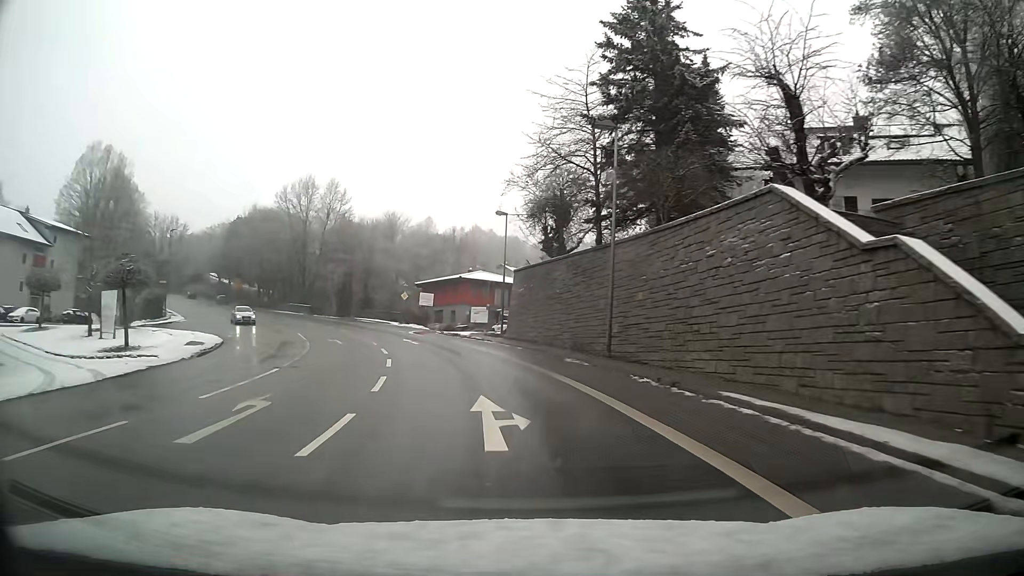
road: primary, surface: asphalt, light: Day
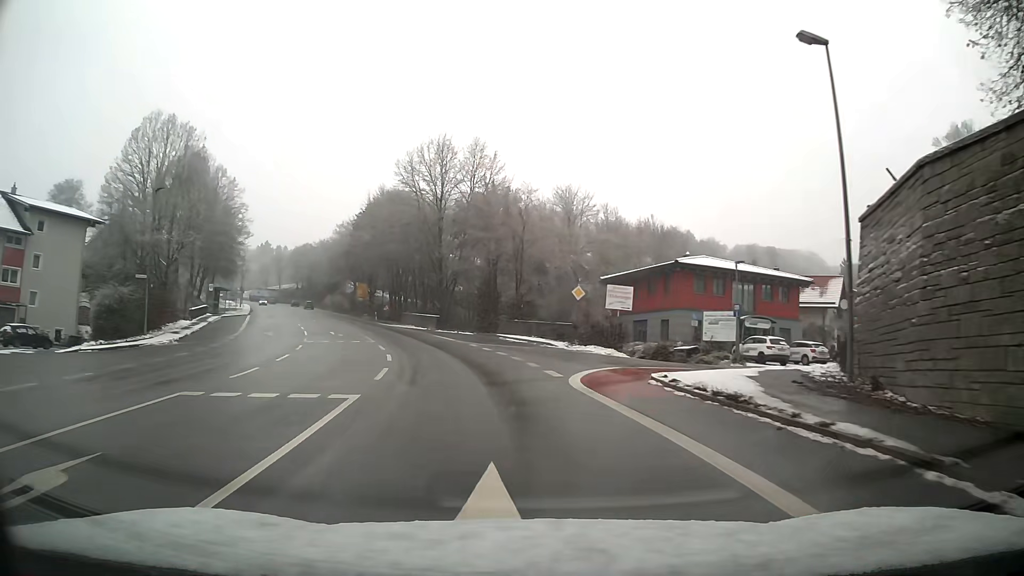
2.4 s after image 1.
(-4.3, +30.0) m; -16°
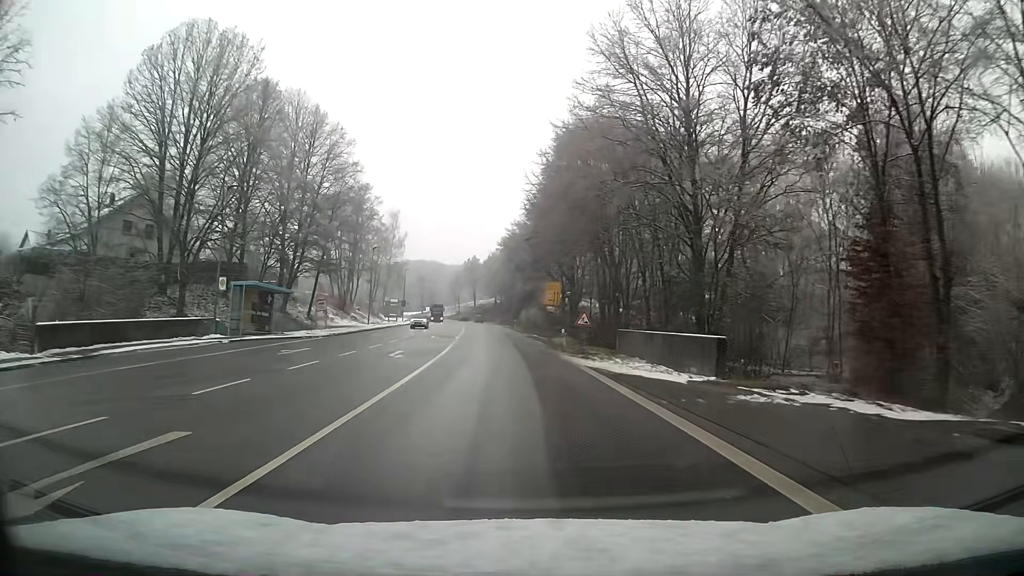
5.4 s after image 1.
(-6.3, +37.1) m; -18°
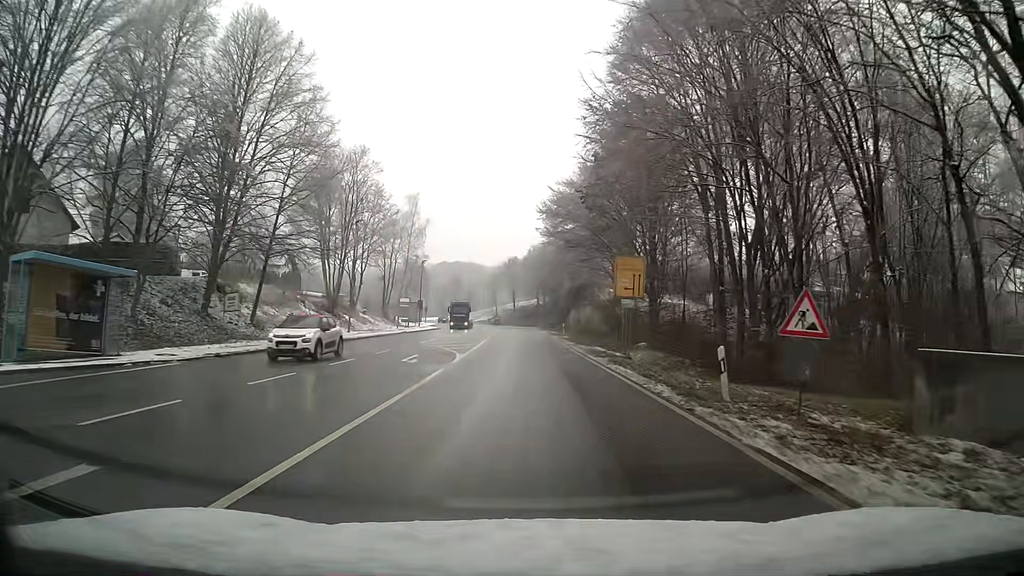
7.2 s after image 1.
(-0.7, +22.5) m; -3°
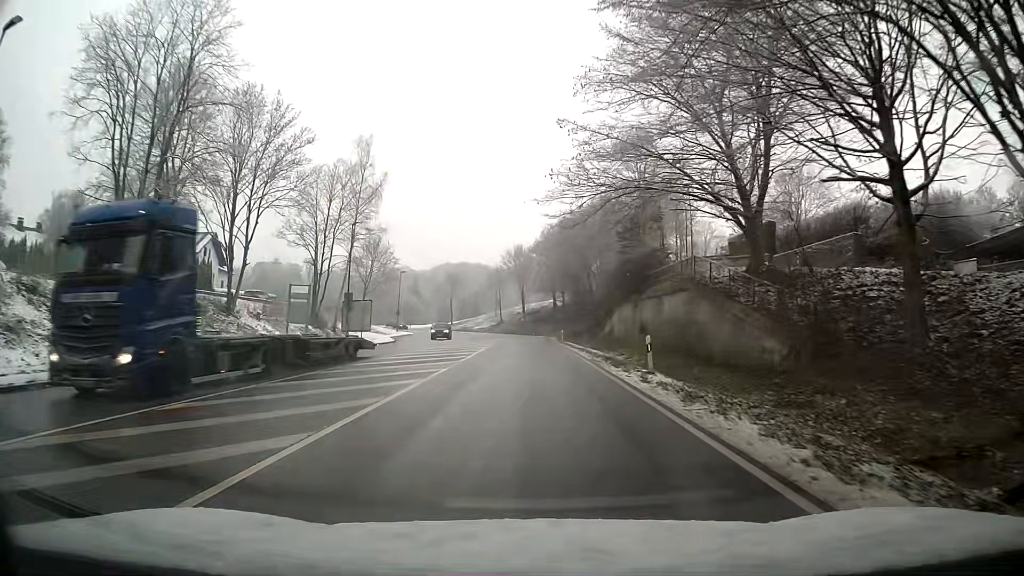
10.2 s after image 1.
(-0.4, +37.6) m; -1°
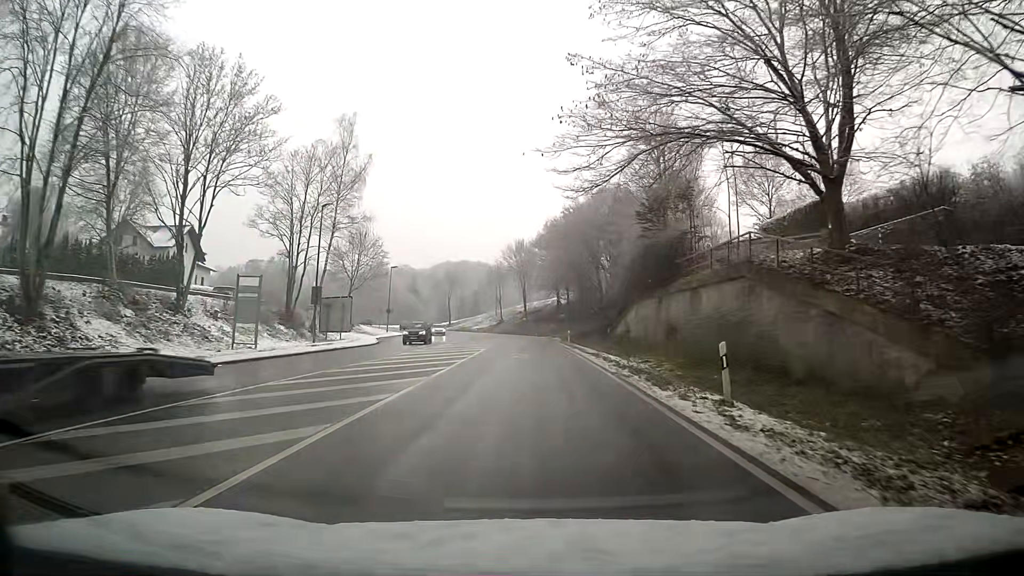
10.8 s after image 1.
(0.0, +7.5) m; 0°
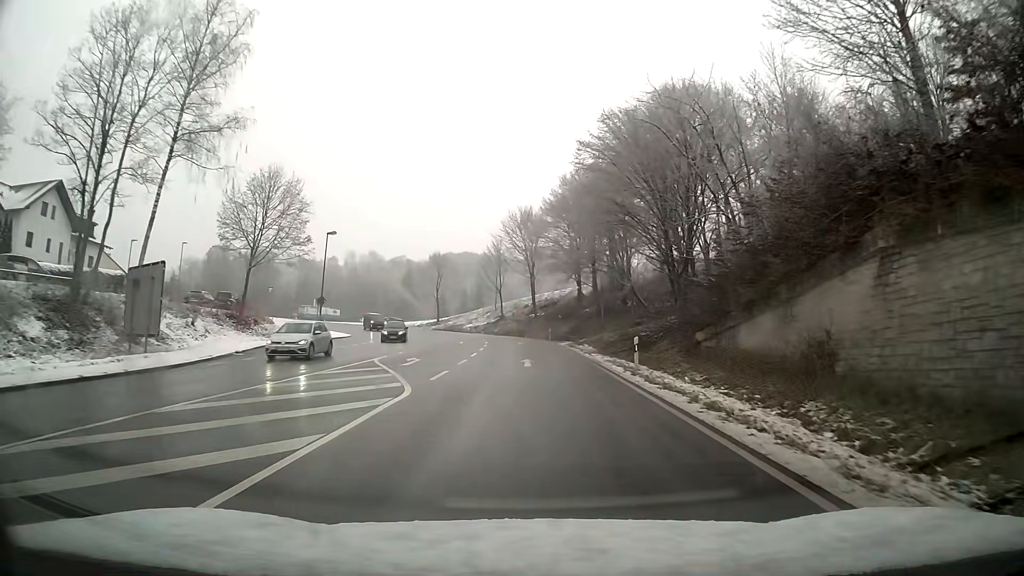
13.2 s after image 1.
(-0.3, +30.2) m; -1°
